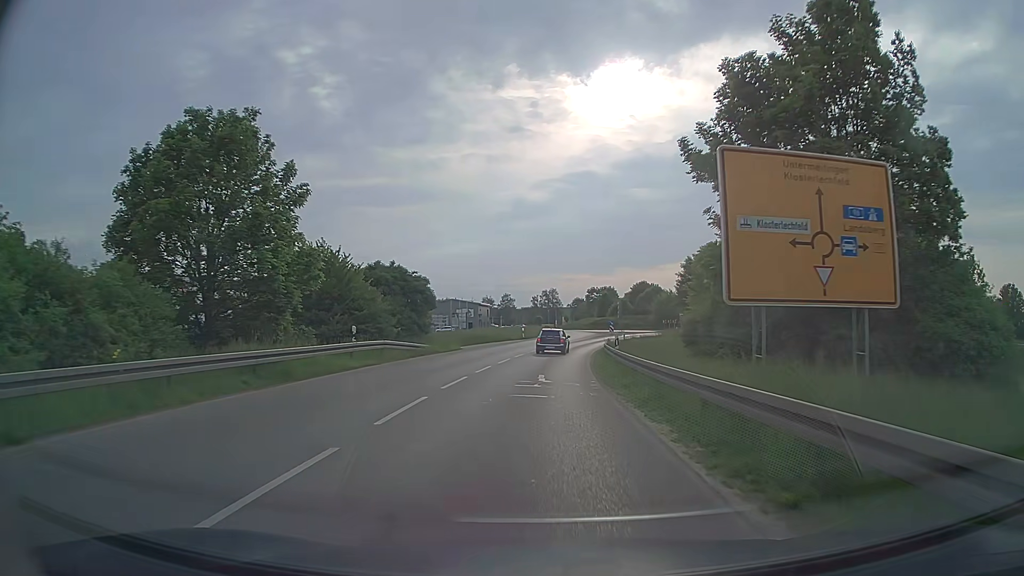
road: secondary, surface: asphalt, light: Day
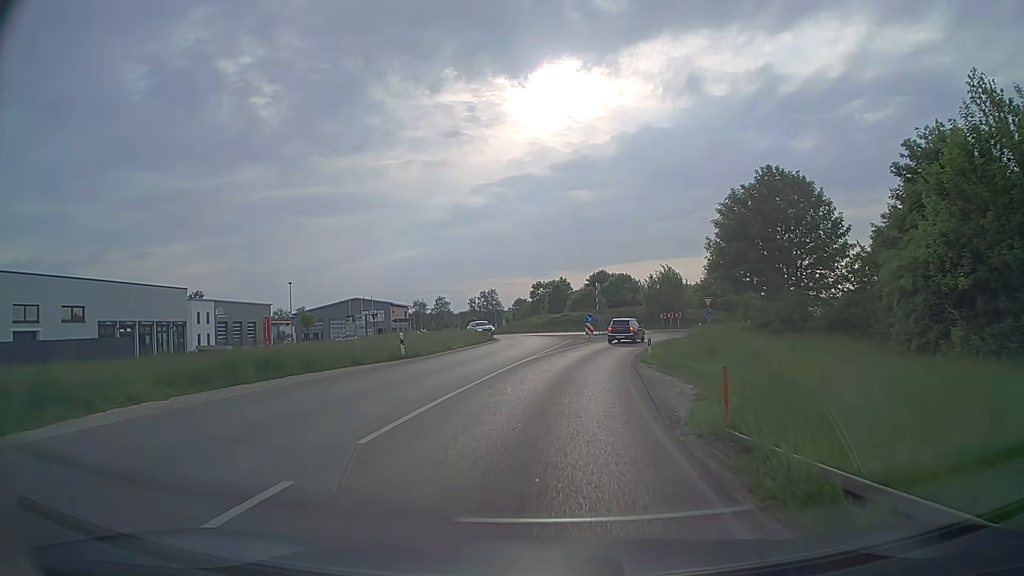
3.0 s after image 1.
(+1.1, +36.9) m; +5°
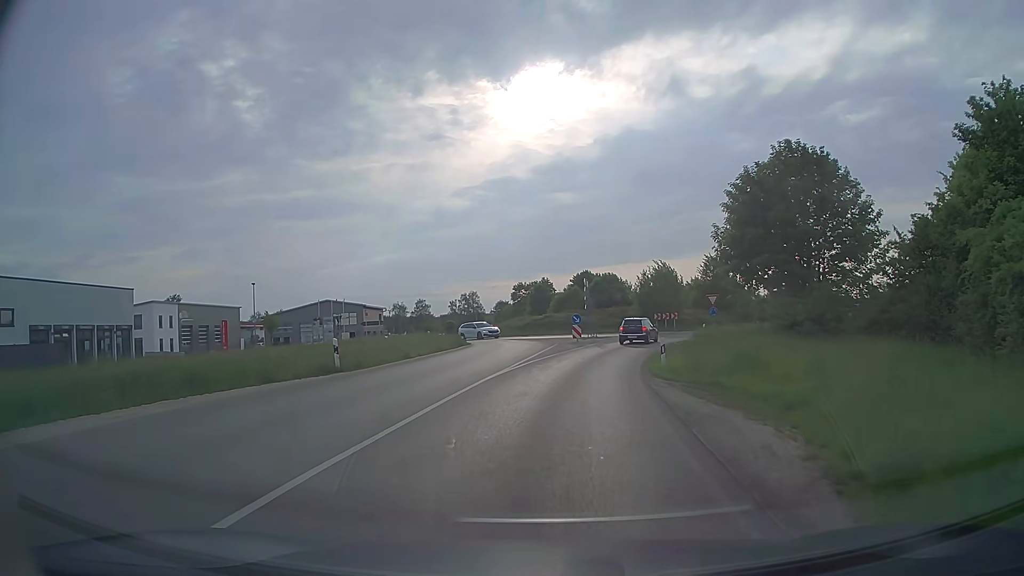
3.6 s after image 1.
(+0.1, +6.3) m; +1°
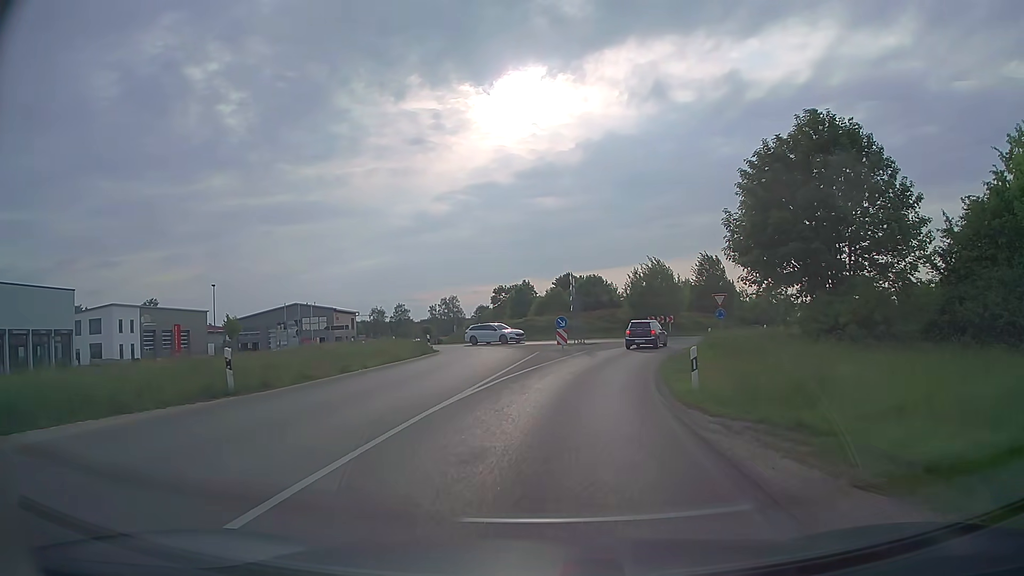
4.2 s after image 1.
(+0.1, +6.1) m; +2°
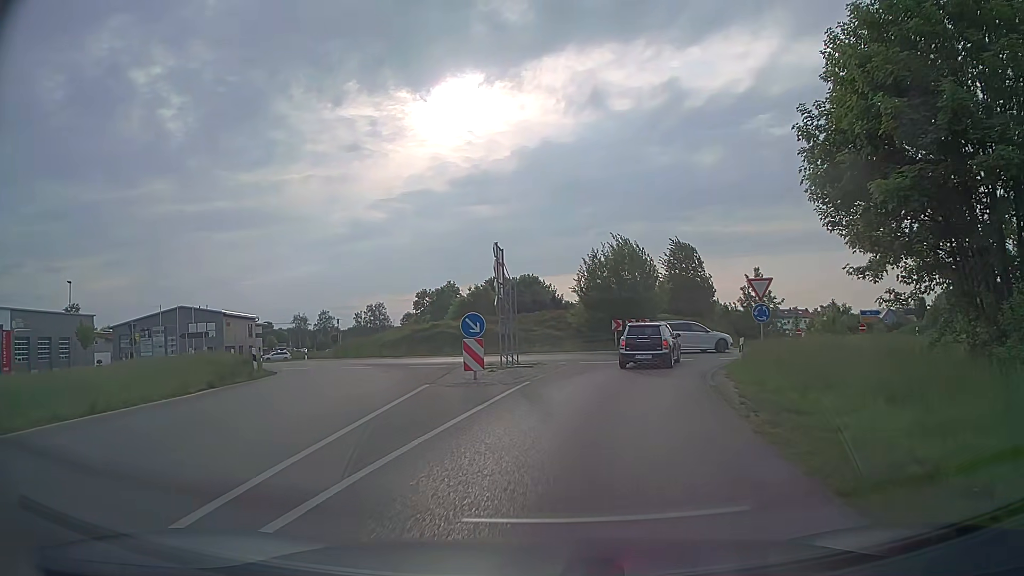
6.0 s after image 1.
(+0.7, +16.3) m; +6°
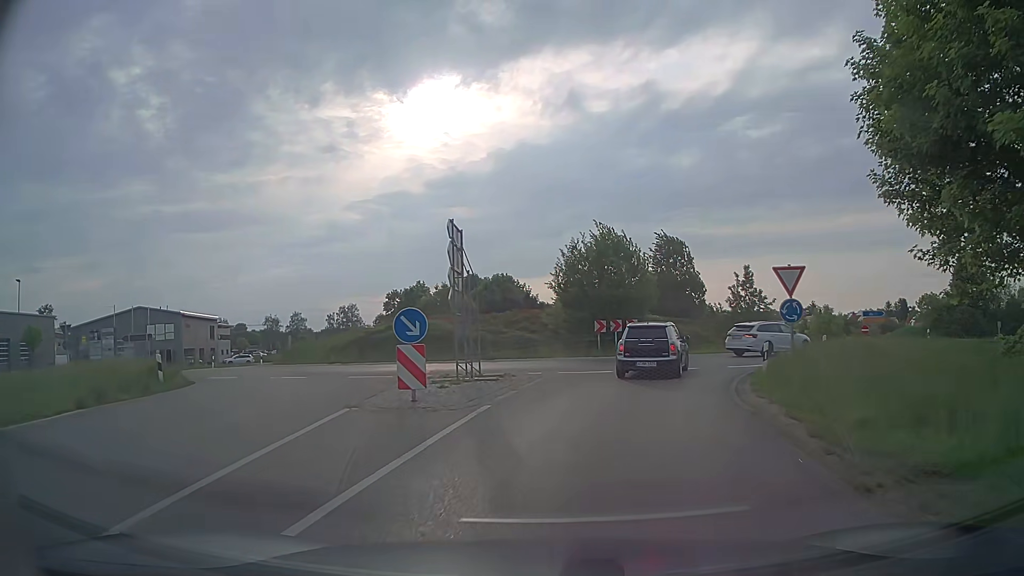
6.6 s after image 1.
(+0.1, +4.6) m; +2°
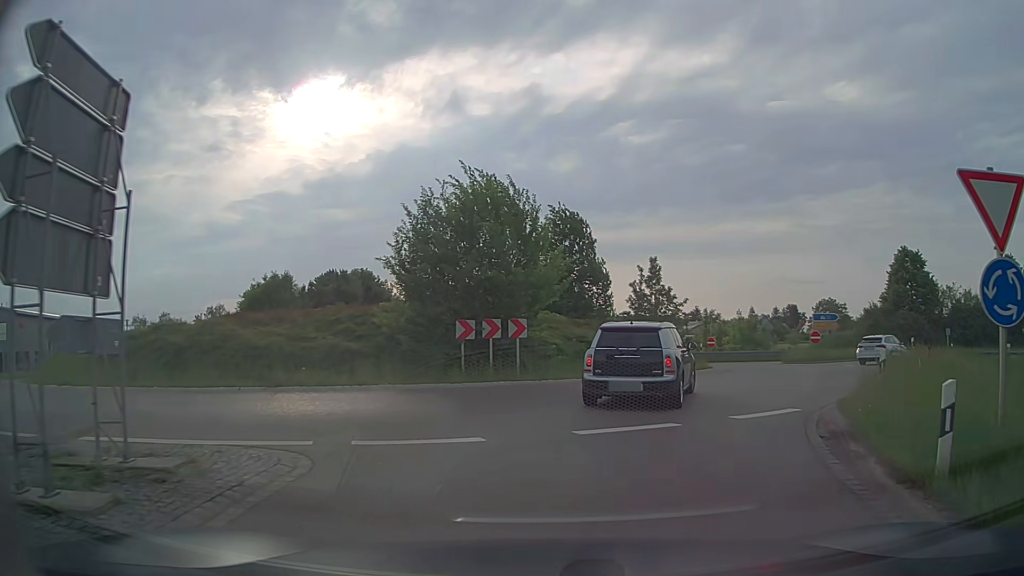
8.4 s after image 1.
(+0.8, +11.4) m; +10°
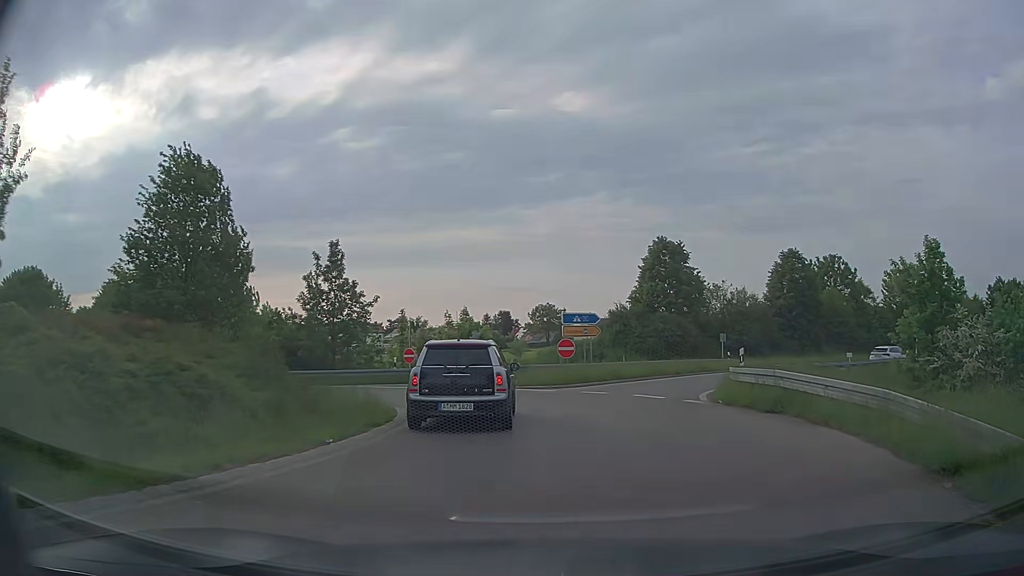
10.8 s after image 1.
(+3.1, +12.8) m; +26°
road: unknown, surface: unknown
(0, +10) (-3, +20) (-9, +27) (-19, +30) (-28, +32) (-38, +36) (-46, +42) (-53, +48) (-61, +55) (-69, +61) m
